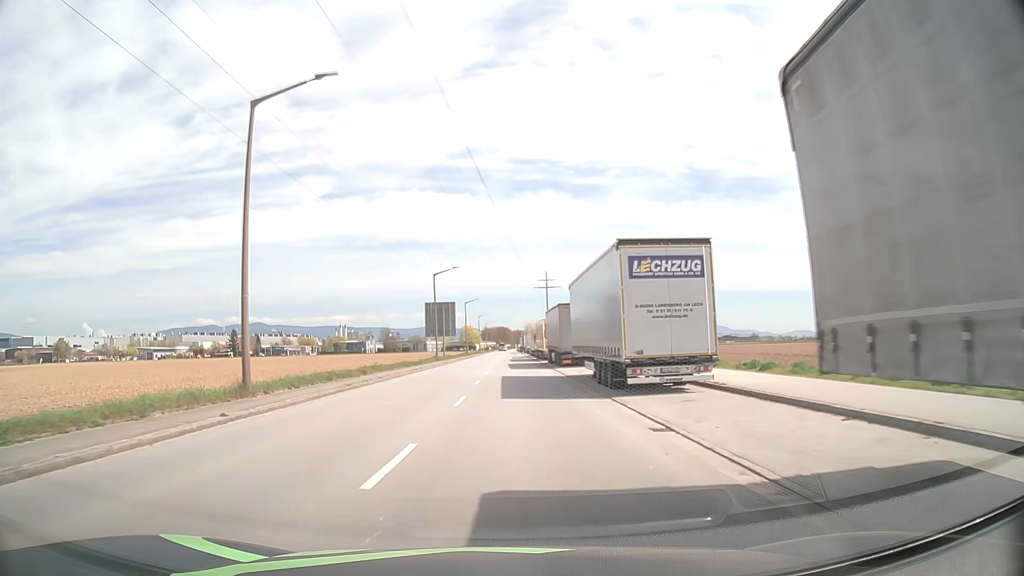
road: tertiary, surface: asphalt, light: Day
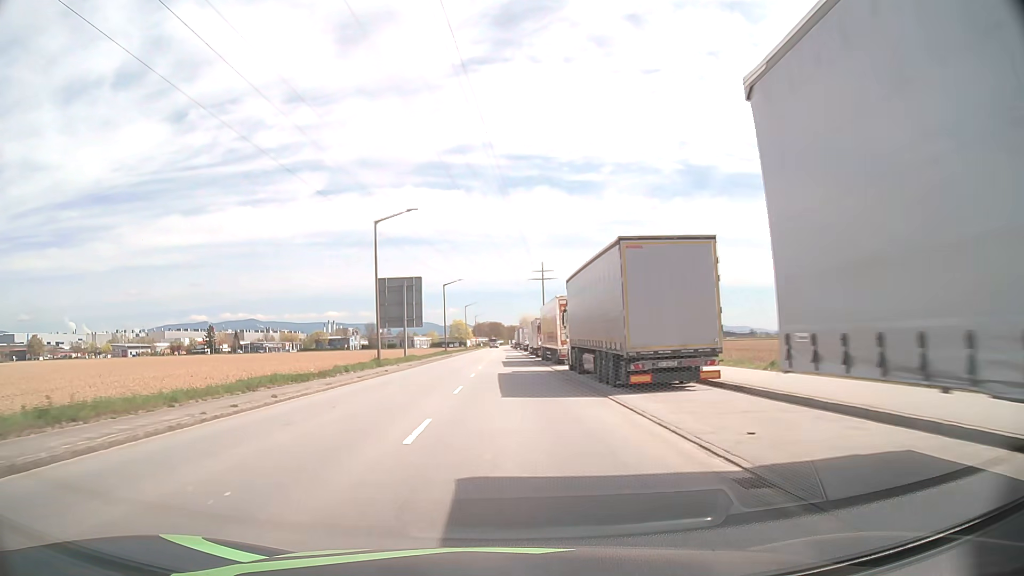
(+0.2, +24.5) m; +1°
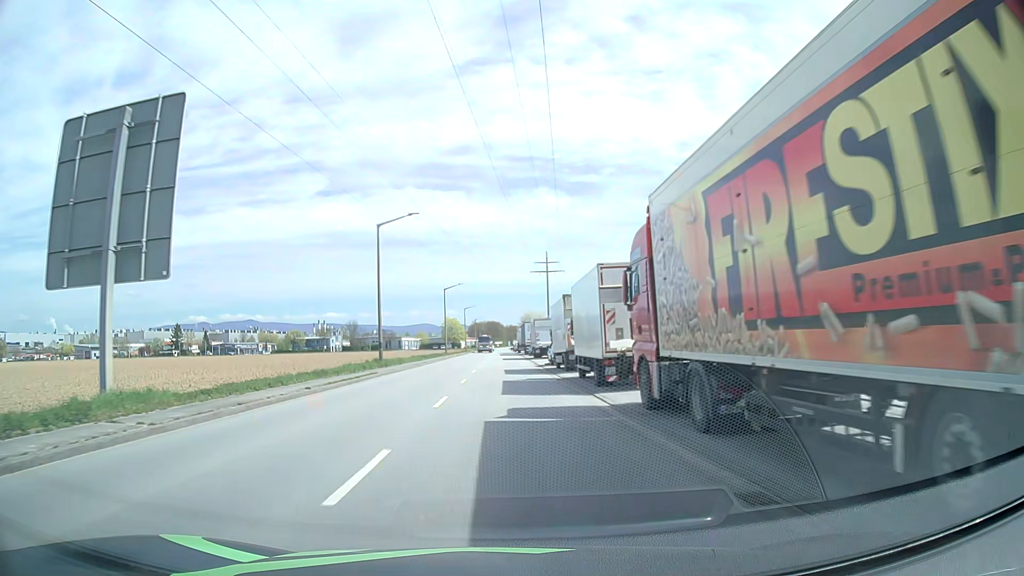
(0.0, +39.4) m; 0°
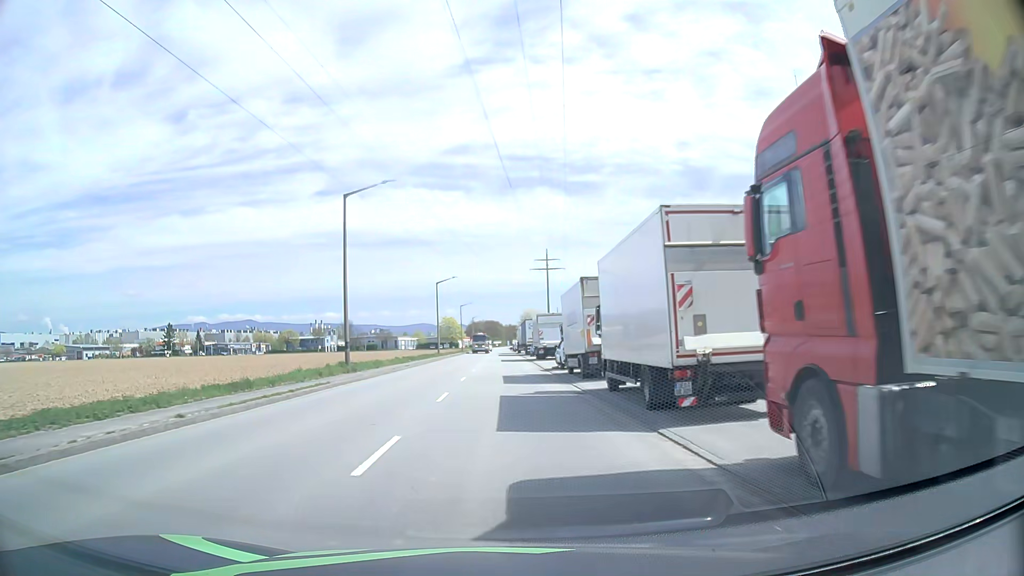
(0.0, +7.7) m; 0°
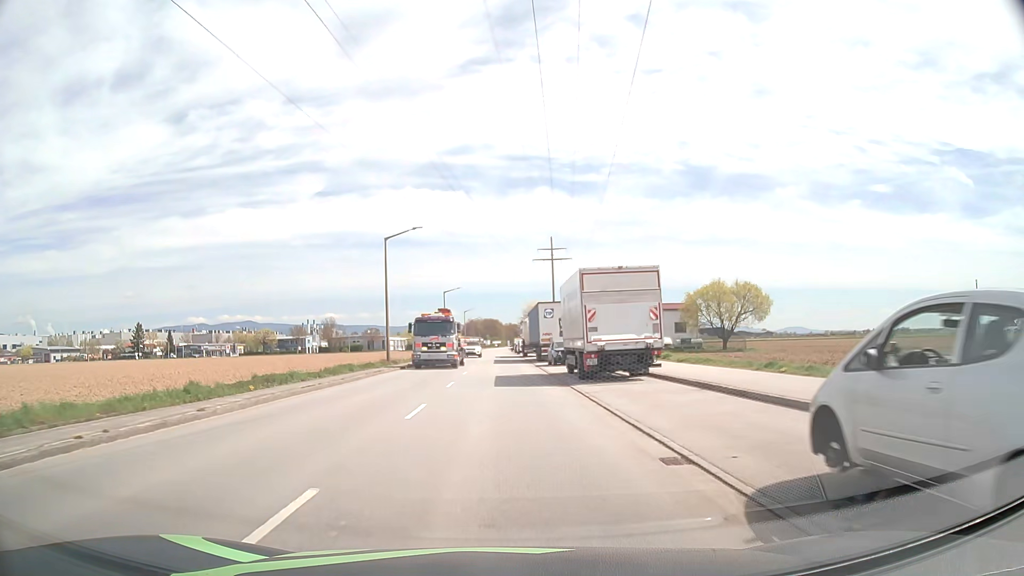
(+0.1, +30.8) m; +1°
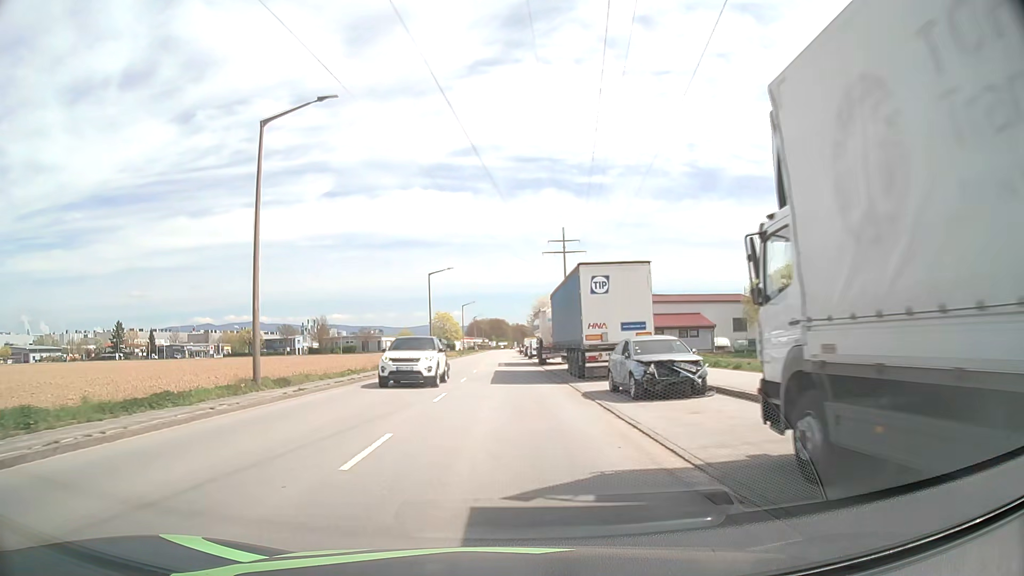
(-0.2, +23.0) m; -1°
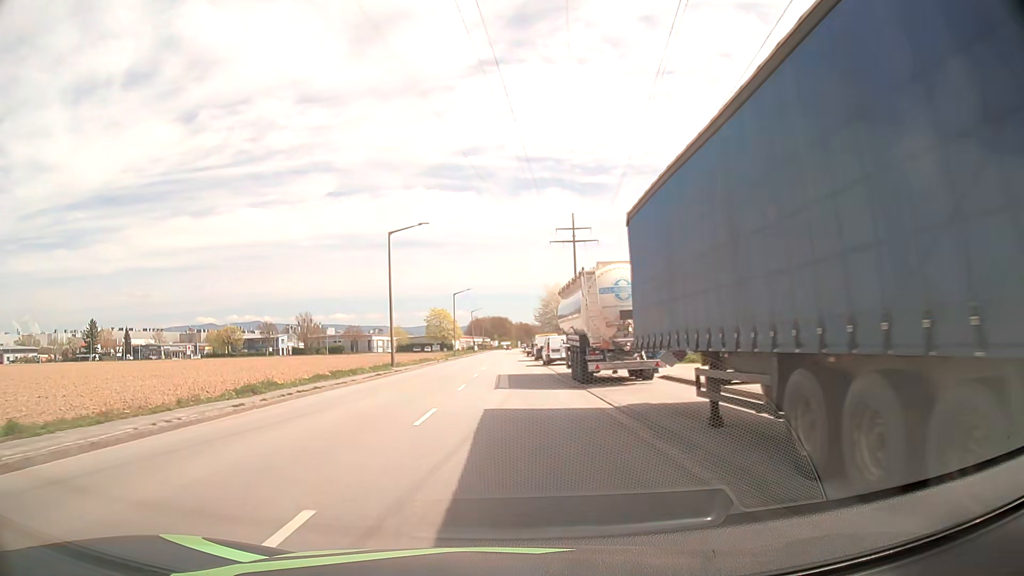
(-0.1, +22.8) m; 0°
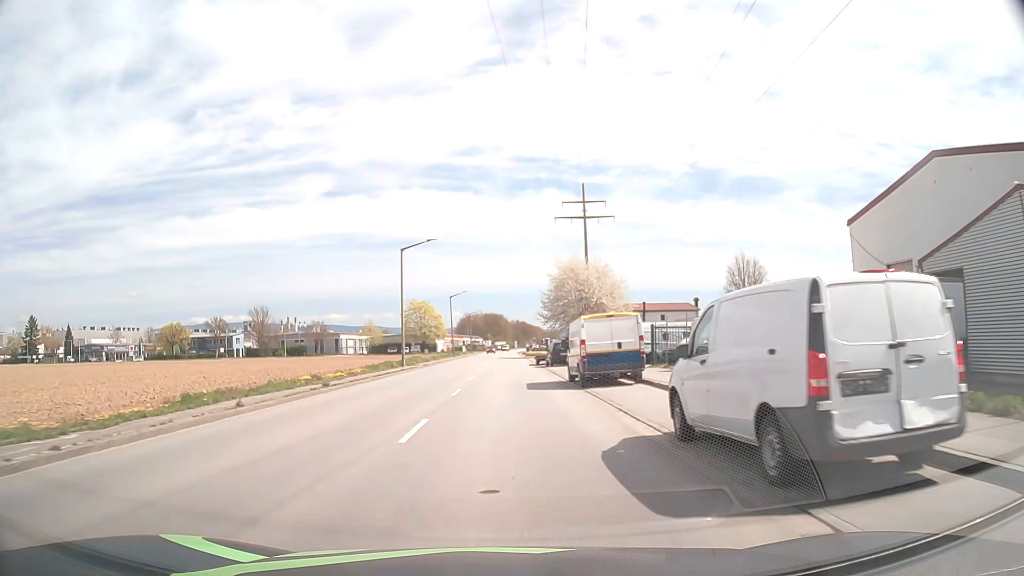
(+0.1, +38.1) m; 0°
(0, +10) (0, +20) (0, +30) (0, +40) (0, +50) (0, +60) (0, +70) (0, +80) (0, +90) (0, +100) m
